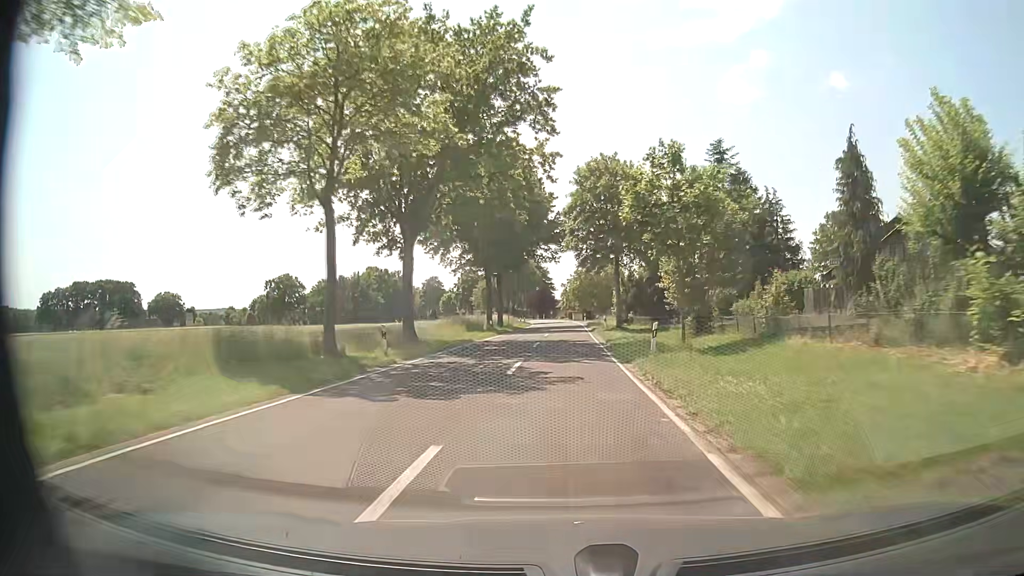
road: tertiary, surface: asphalt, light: Day
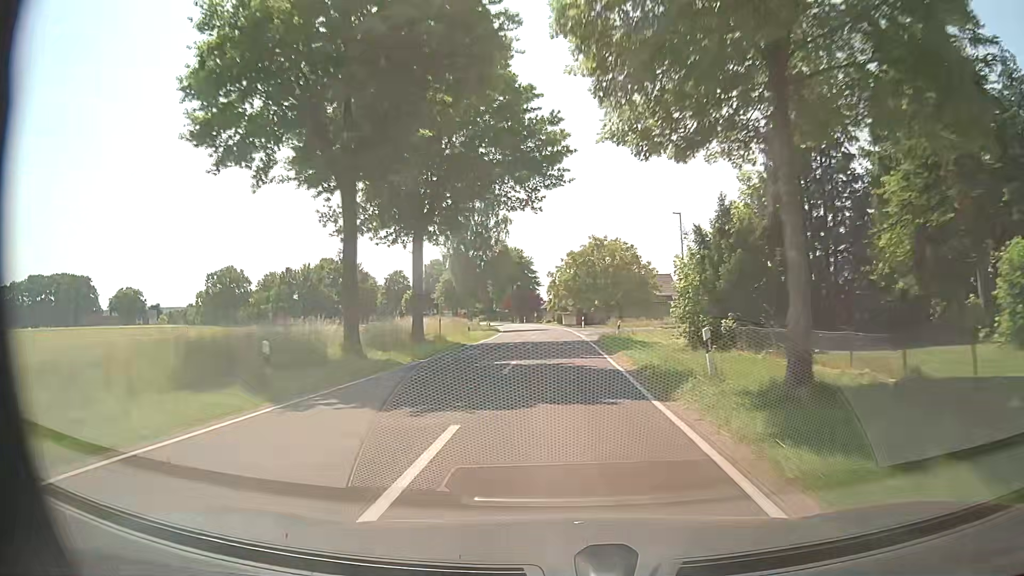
(+0.6, +35.4) m; +1°
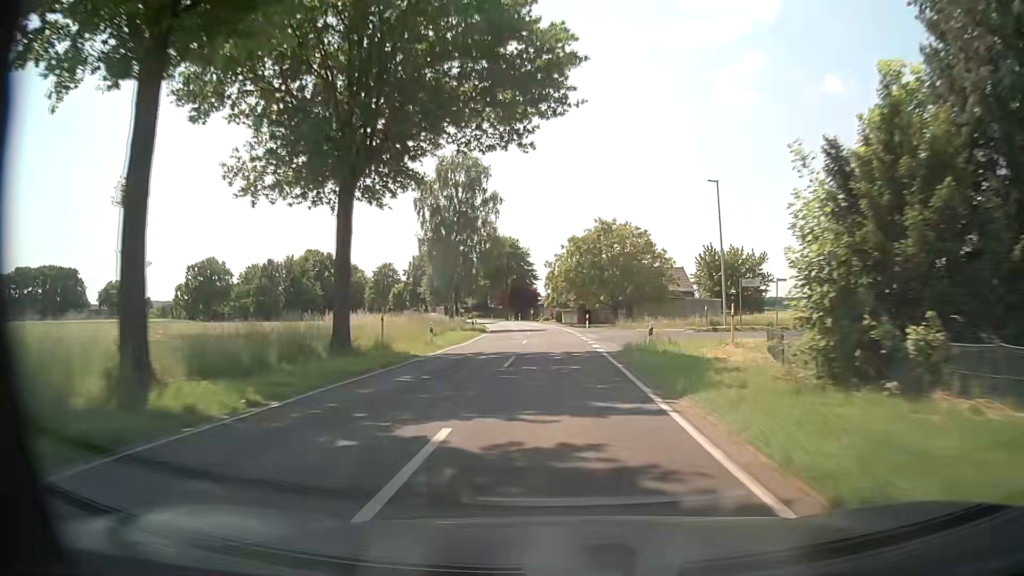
(-0.1, +11.8) m; 0°
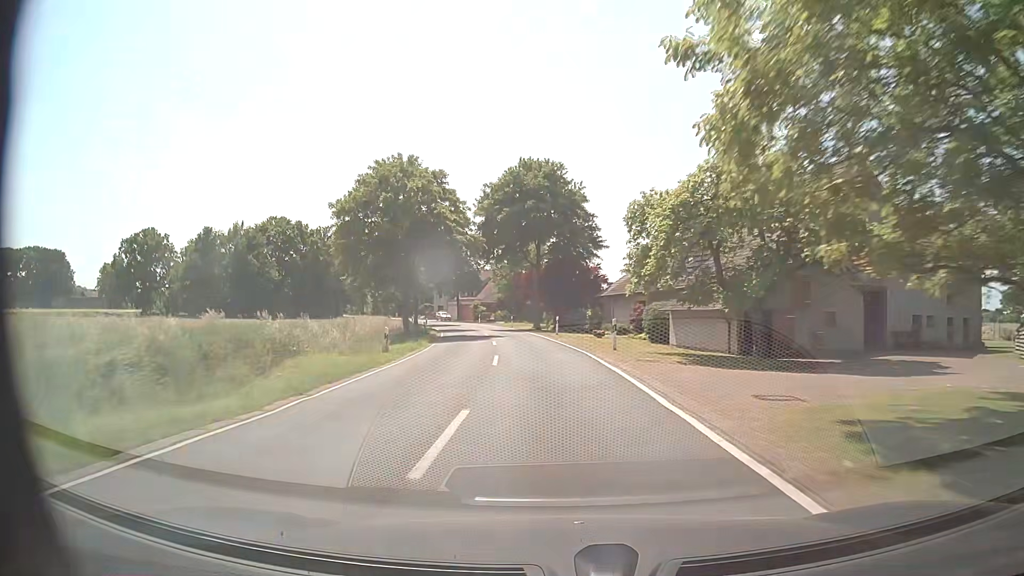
(-1.1, +59.0) m; -4°
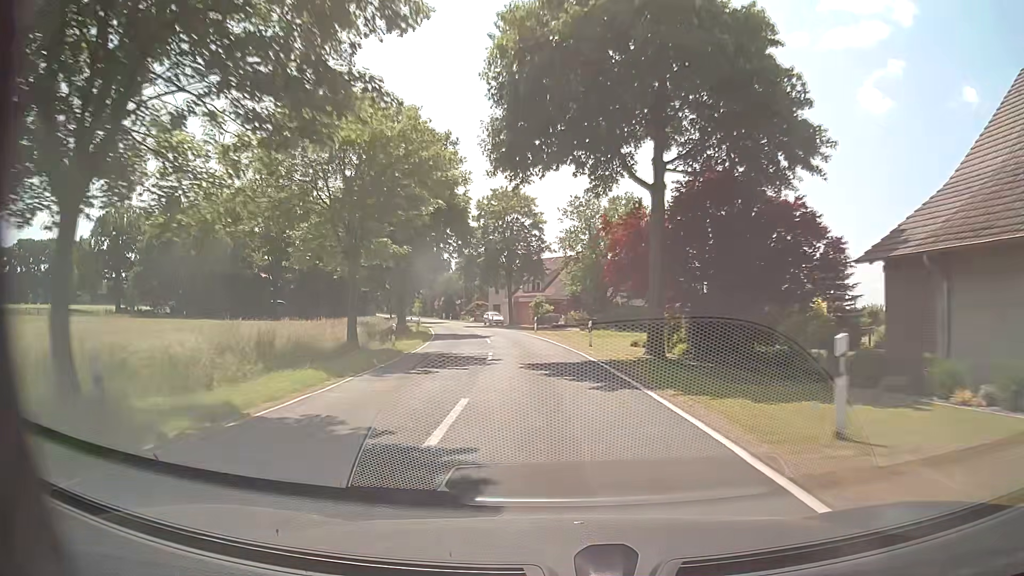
(-2.1, +35.3) m; -7°
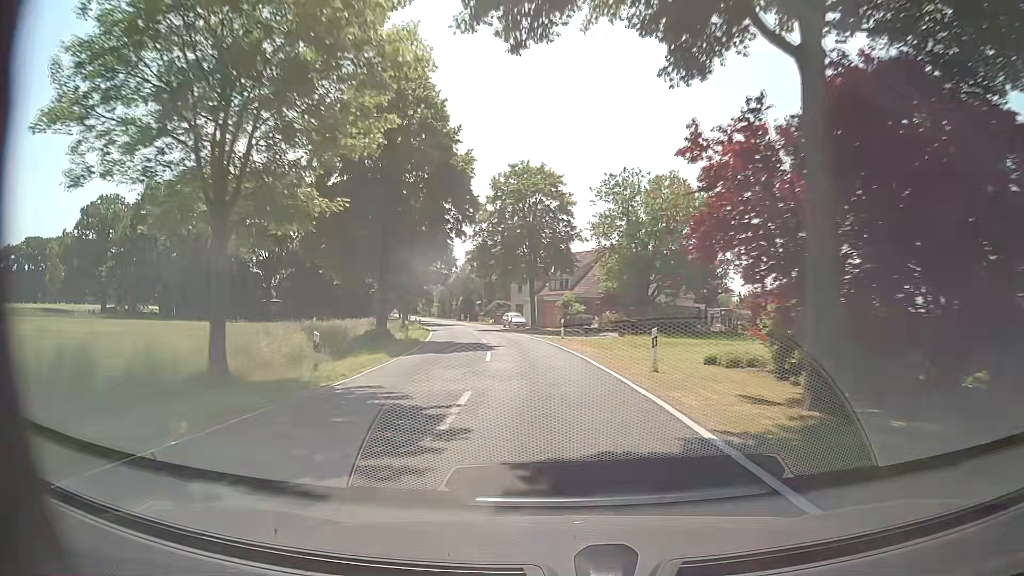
(-0.2, +11.8) m; -2°
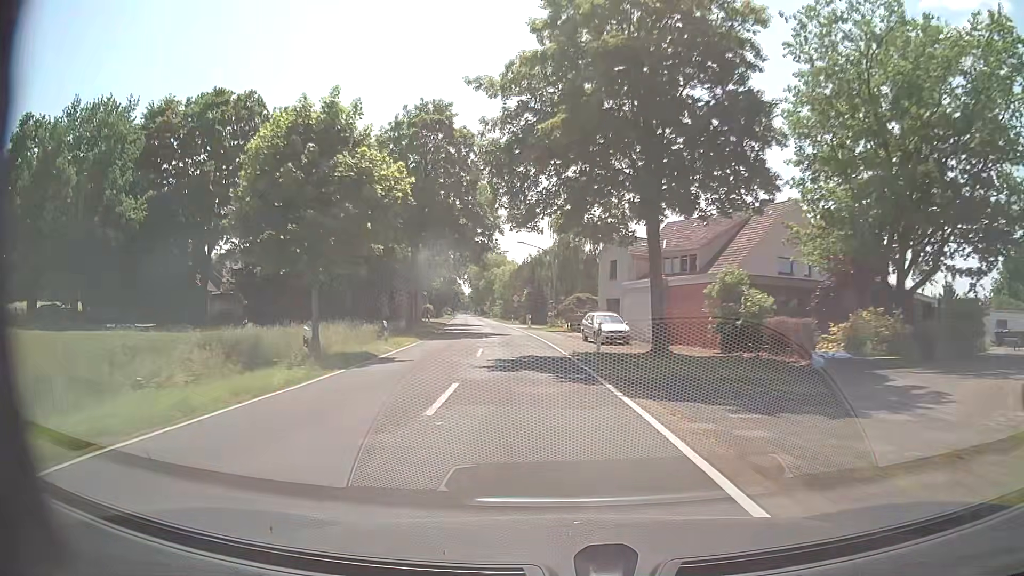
(-2.3, +35.2) m; -8°
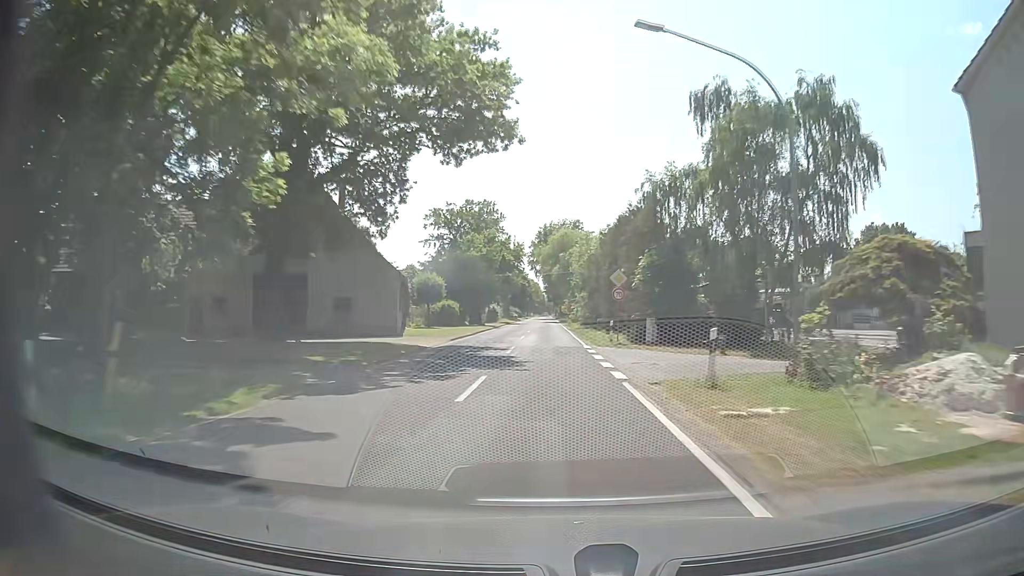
(-3.4, +47.0) m; -7°
(0, +10) (0, +20) (0, +30) (-1, +40) (-1, +50) (-1, +60) (-1, +70) (-2, +80) (-2, +90) (-2, +100) m
